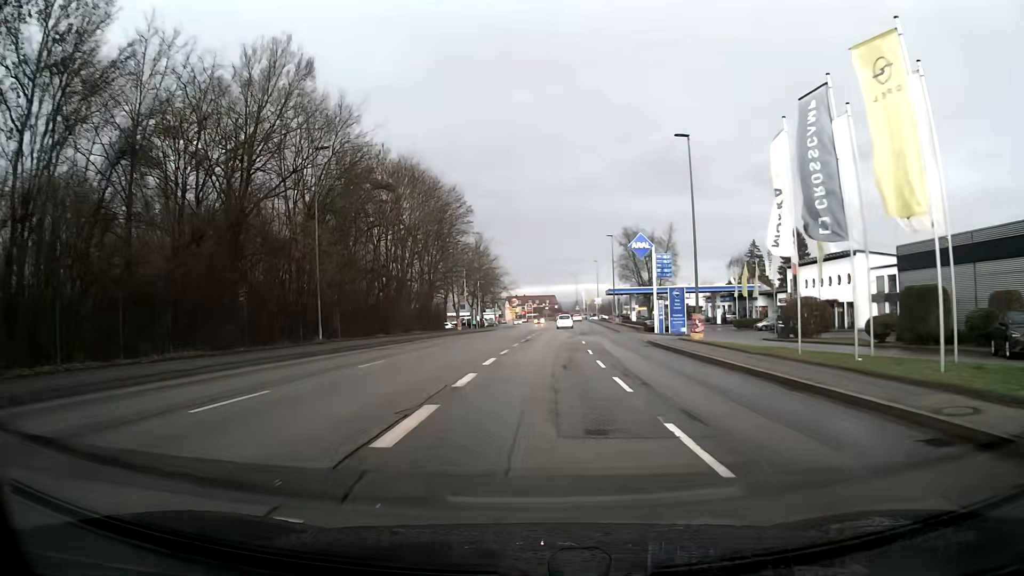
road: tertiary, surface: asphalt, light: Day
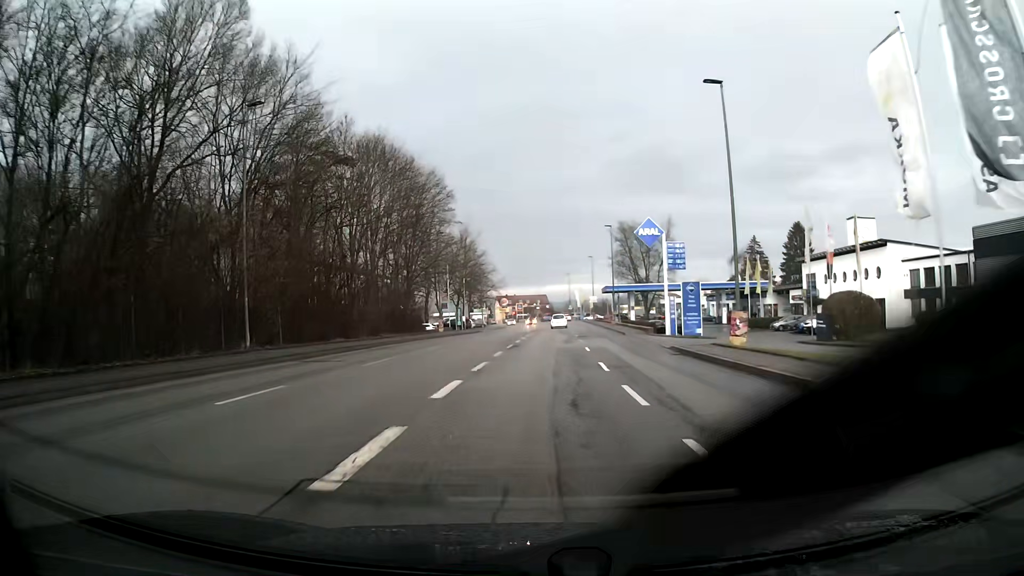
(+0.1, +8.1) m; +1°
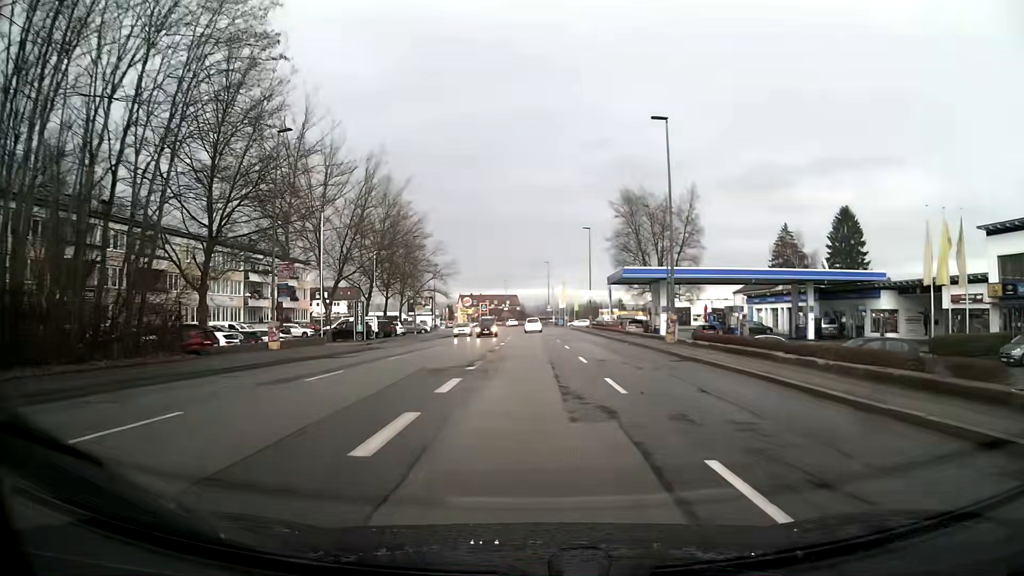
(+0.9, +40.0) m; +2°
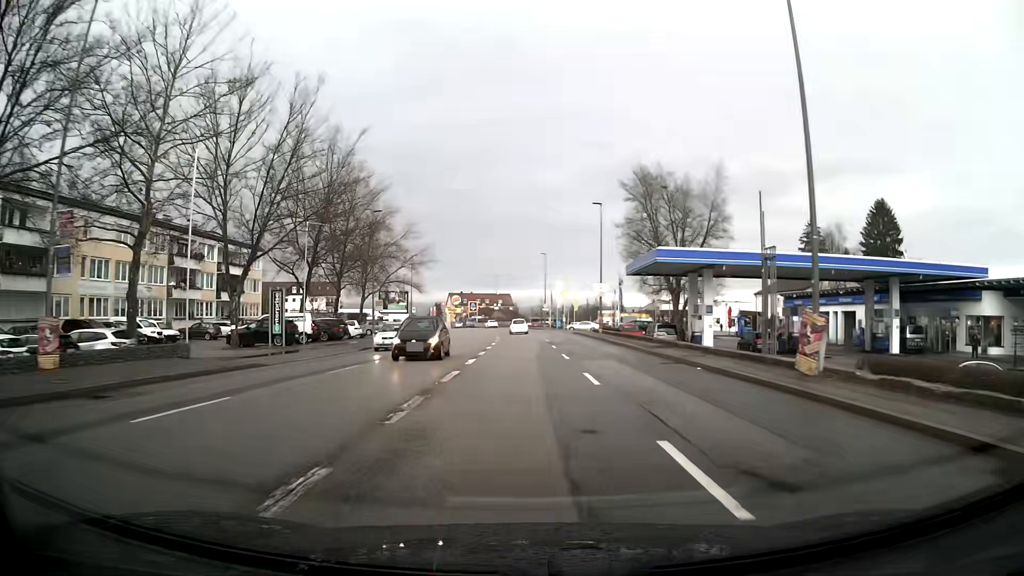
(+0.1, +15.9) m; 0°
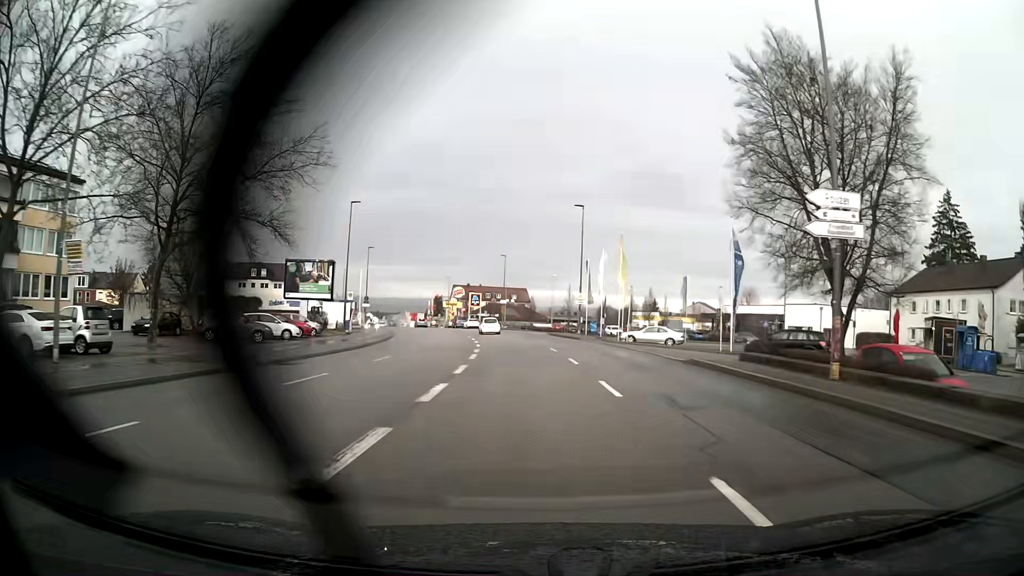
(-0.5, +39.7) m; -2°
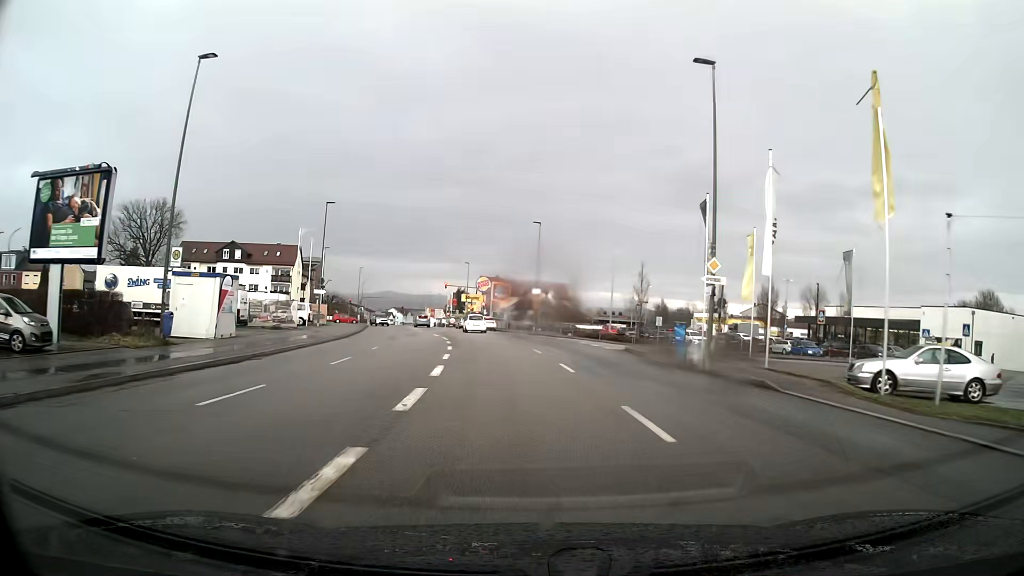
(-0.9, +31.1) m; -3°
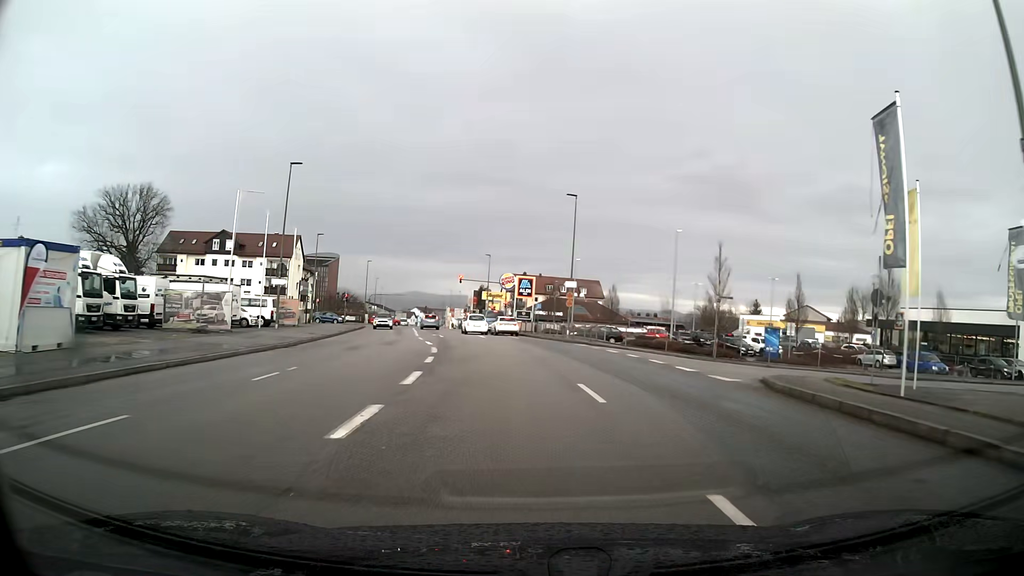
(-0.3, +14.5) m; -2°
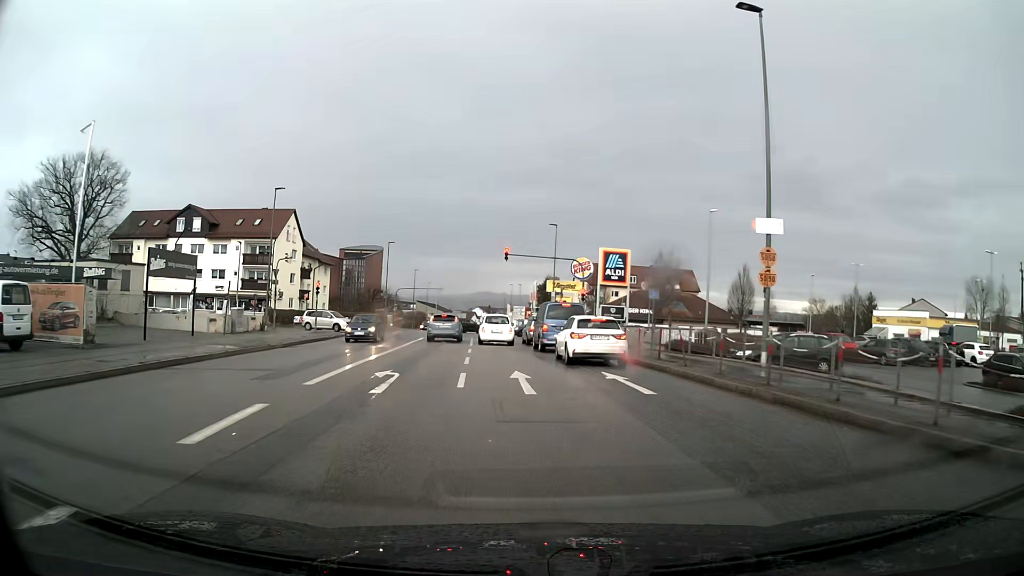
(-1.4, +30.0) m; -6°
